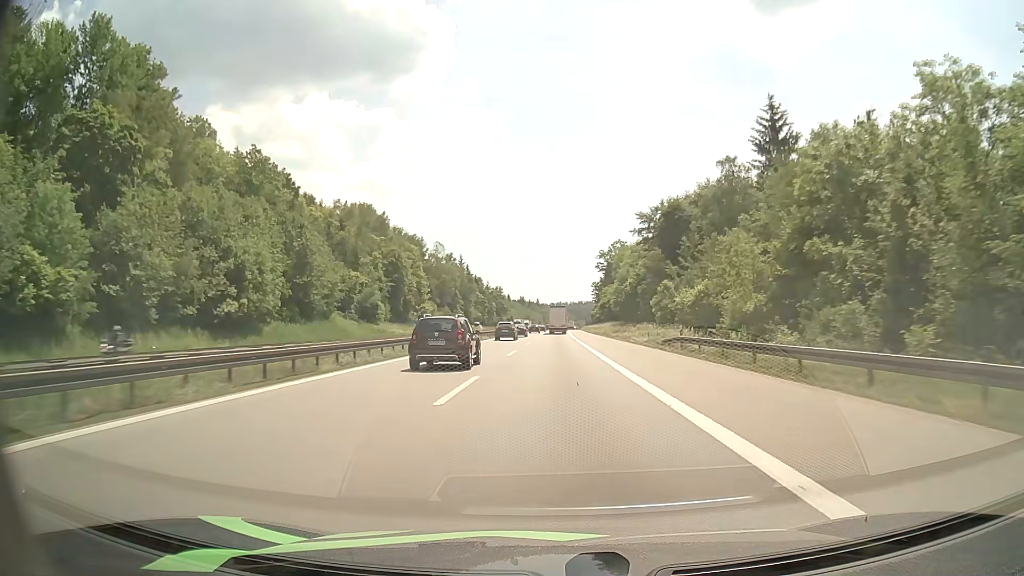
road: motorway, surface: asphalt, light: Day
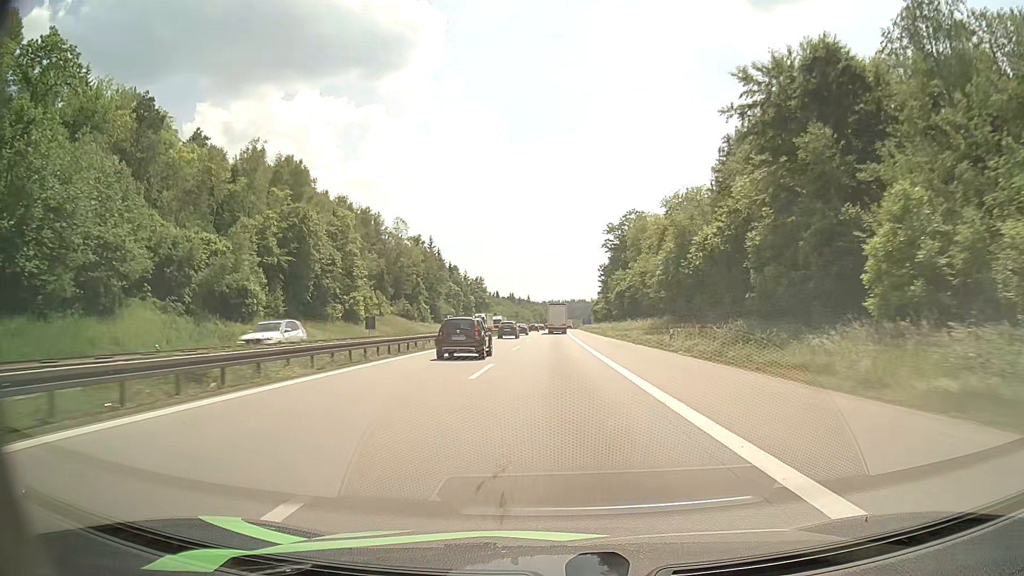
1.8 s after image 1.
(+0.4, +48.2) m; +1°
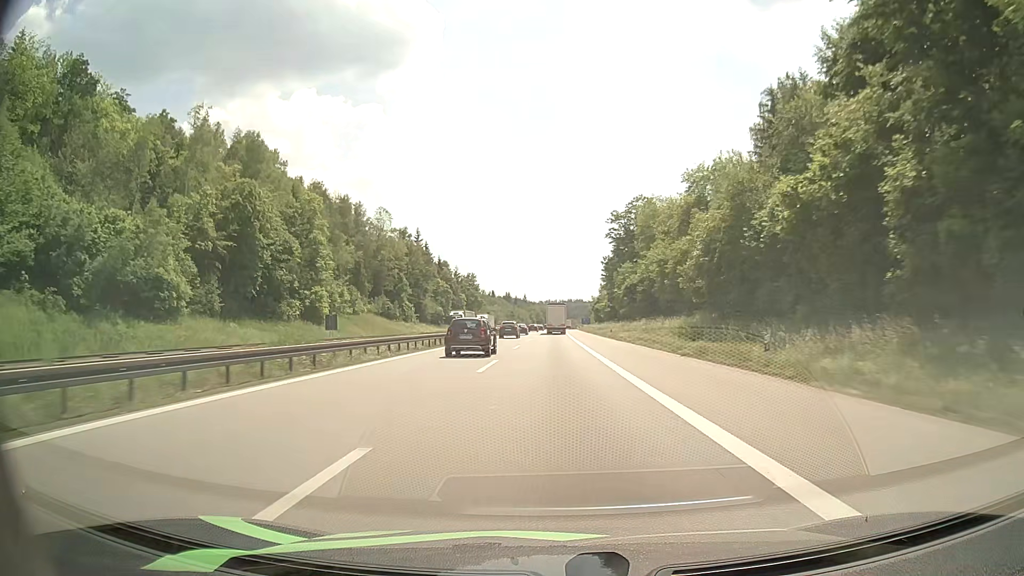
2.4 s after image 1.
(0.0, +15.6) m; 0°
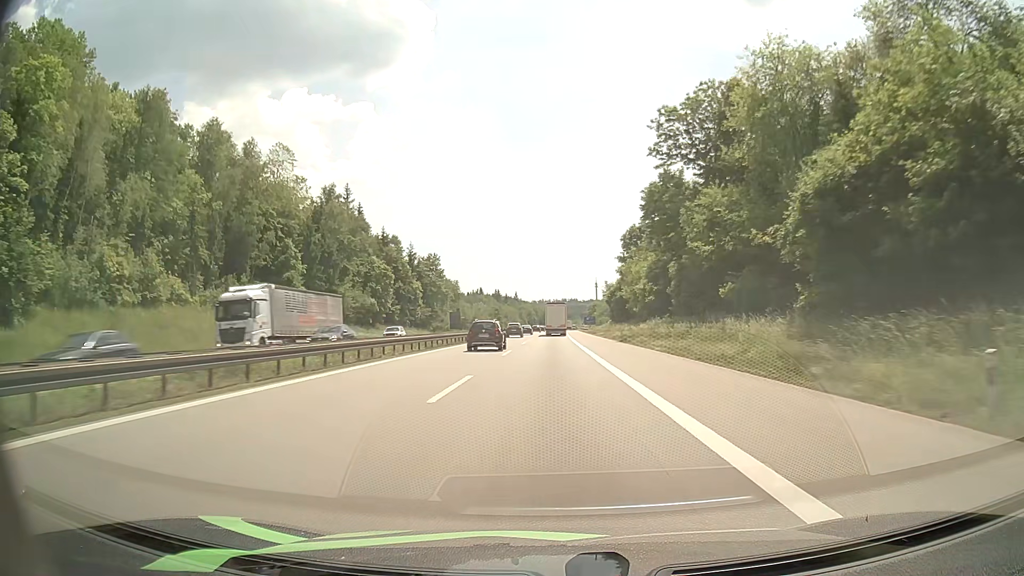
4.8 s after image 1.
(+0.4, +60.7) m; +1°
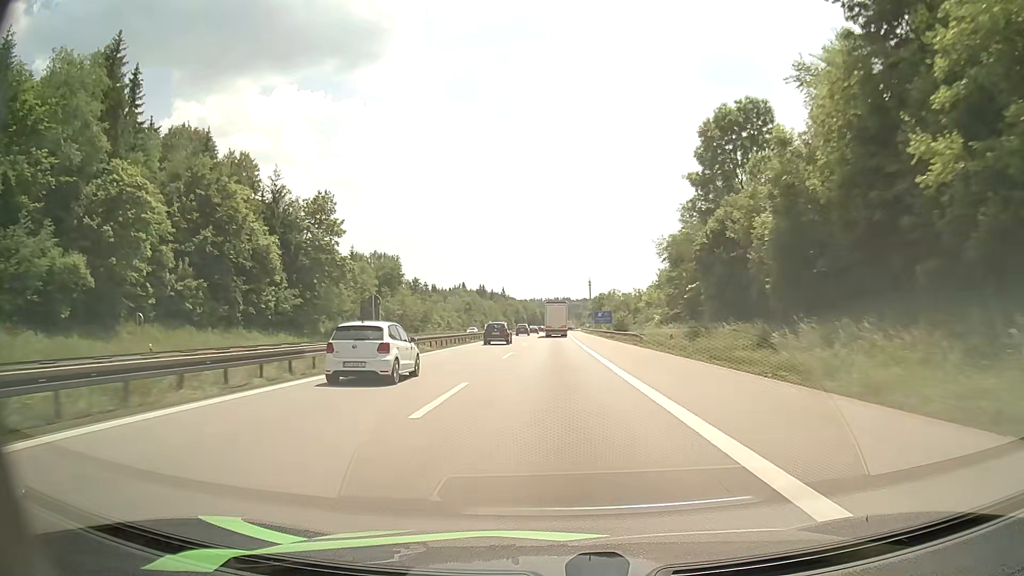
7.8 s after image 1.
(+0.3, +73.6) m; +1°
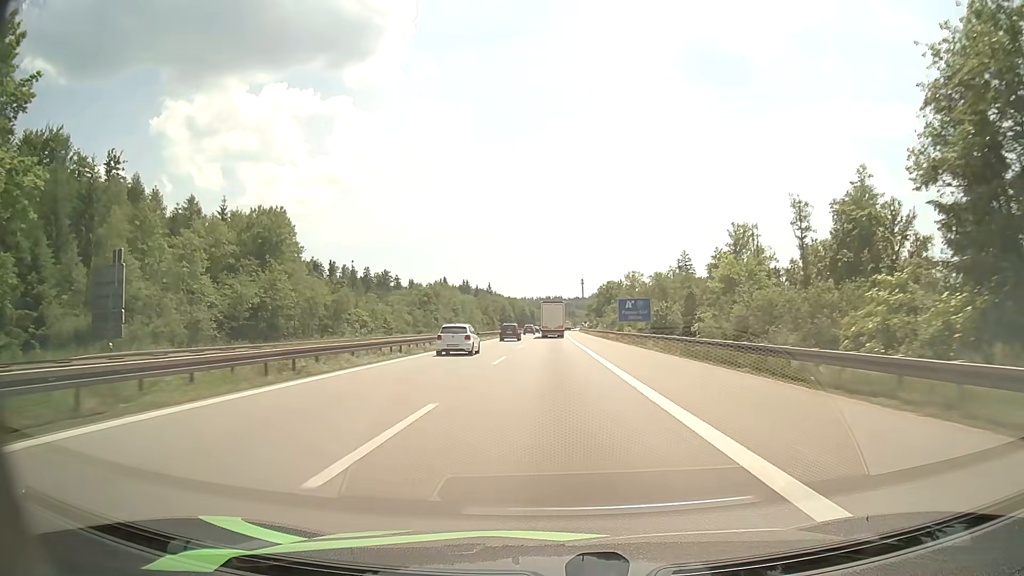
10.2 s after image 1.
(+0.4, +57.5) m; +1°
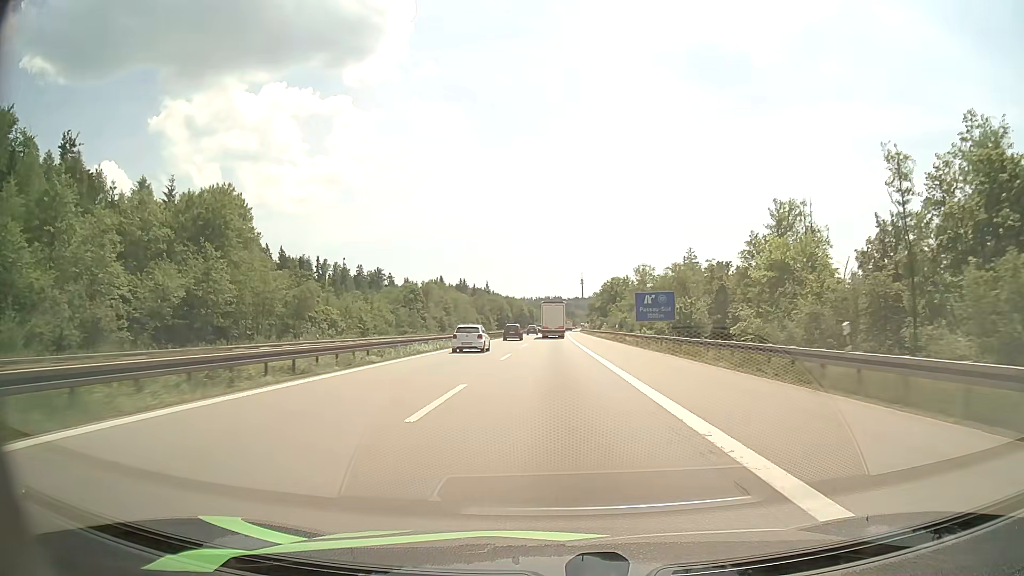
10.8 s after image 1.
(0.0, +14.2) m; 0°
(0, +10) (0, +20) (0, +30) (0, +40) (0, +50) (0, +60) (+1, +70) (+1, +80) (+1, +90) (+1, +100) m
